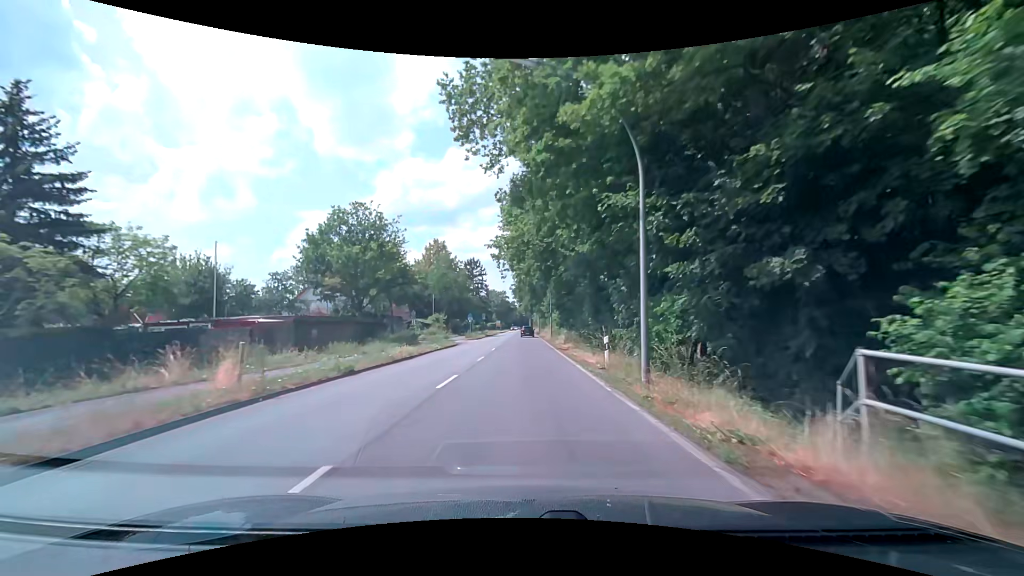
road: secondary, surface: asphalt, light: Day
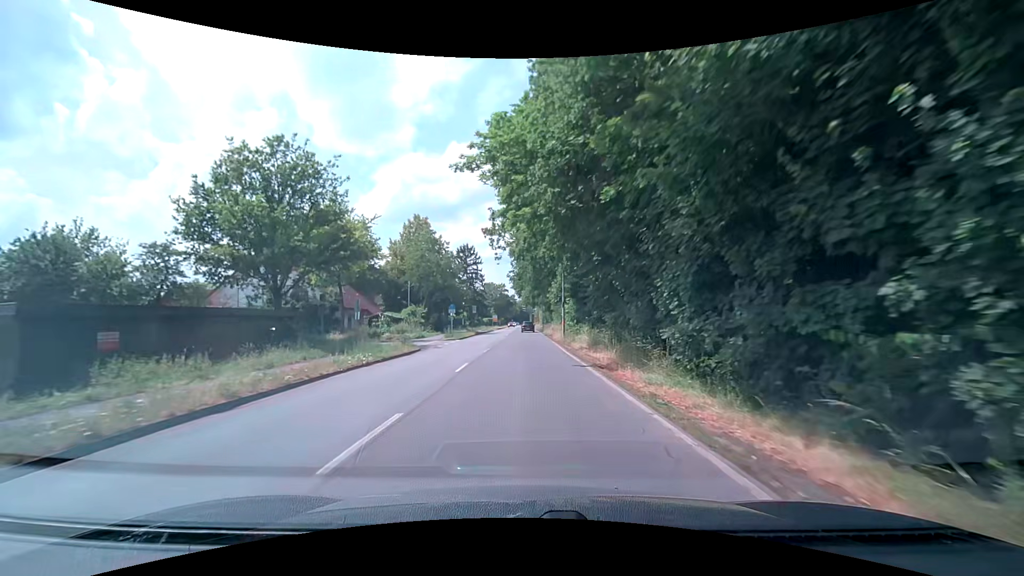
(-0.1, +15.6) m; -1°
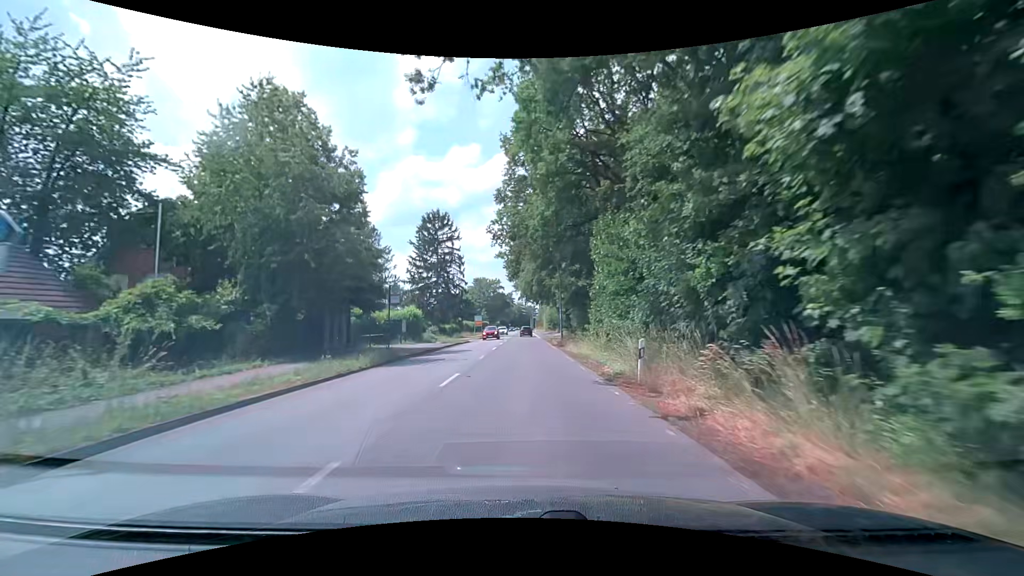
(+0.2, +38.9) m; 0°
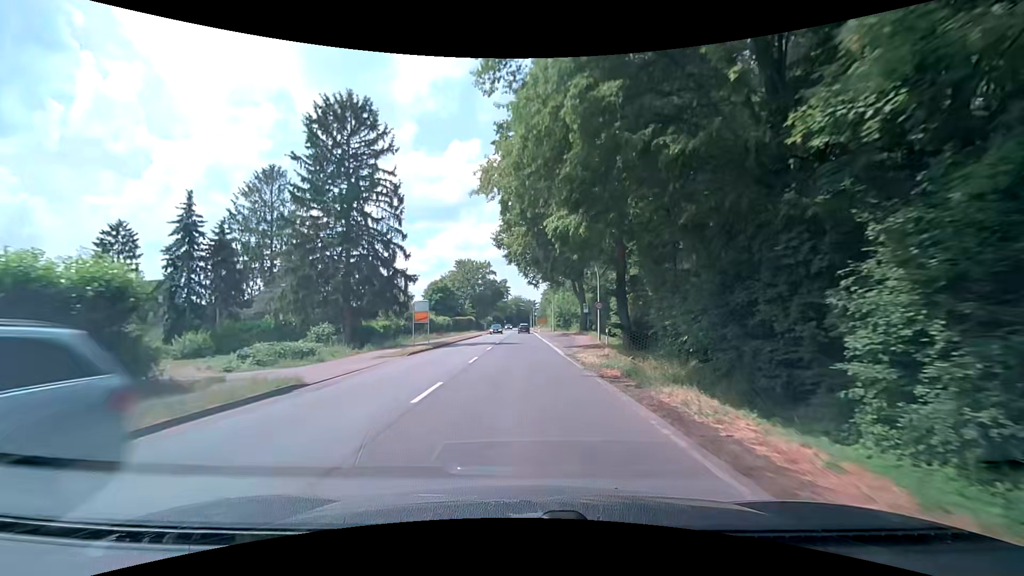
(+0.2, +38.8) m; +1°
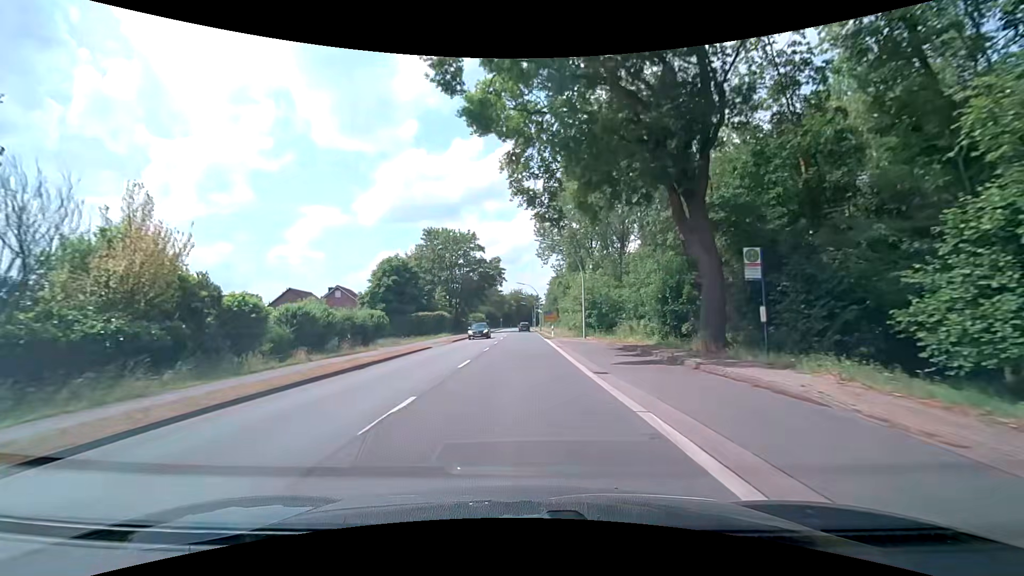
(-0.5, +39.0) m; -2°
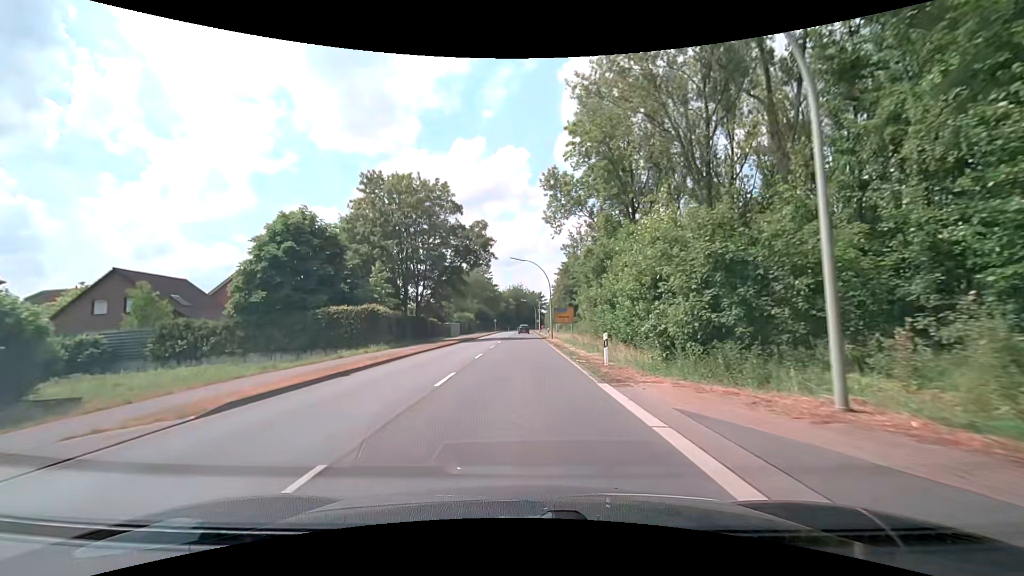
(+0.4, +31.3) m; +1°
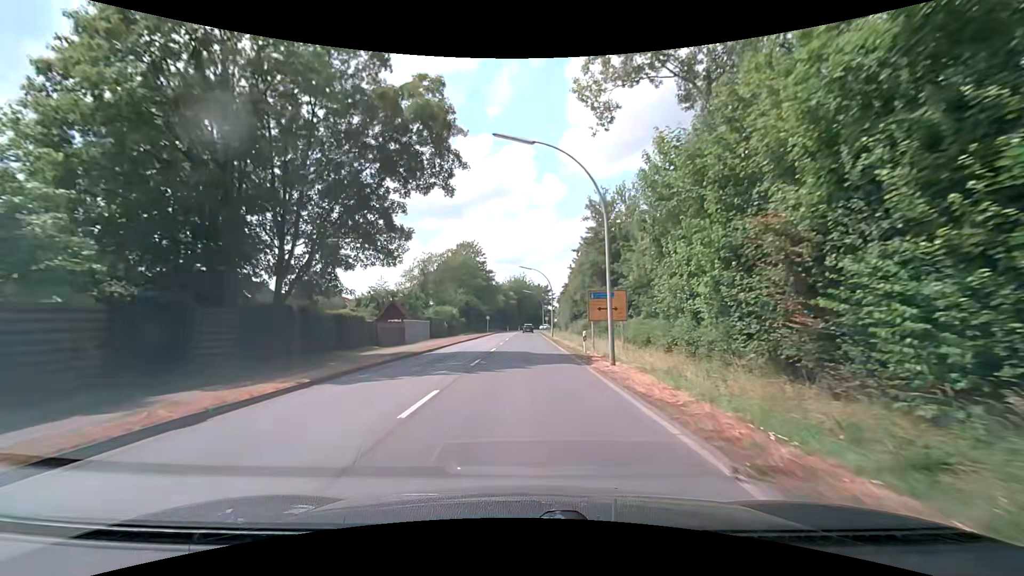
(-0.5, +31.1) m; -1°
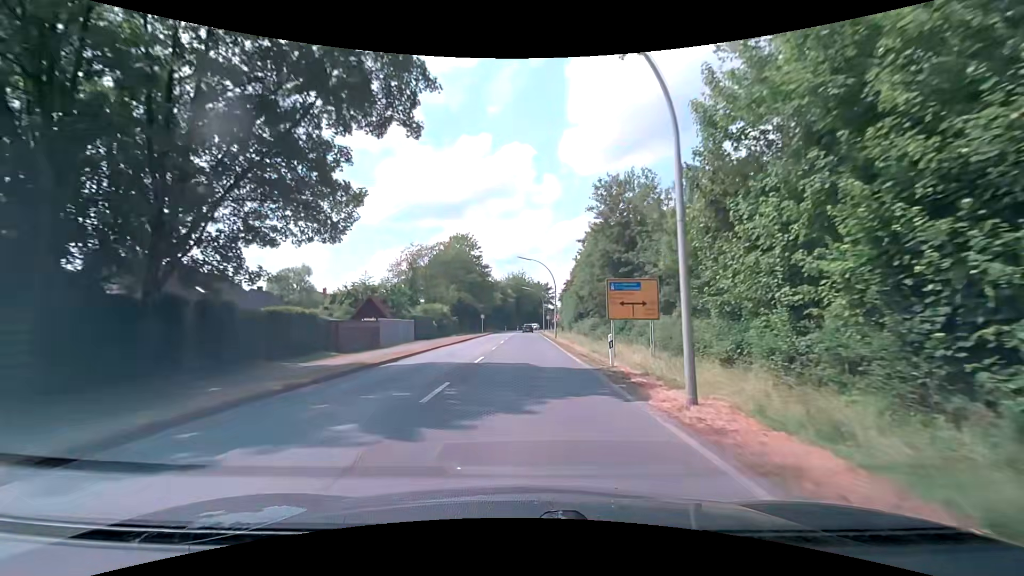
(0.0, +7.8) m; +1°
(0, +10) (0, +20) (0, +30) (0, +40) (0, +50) (0, +60) (0, +70) (0, +80) (0, +90) (+1, +100) m
